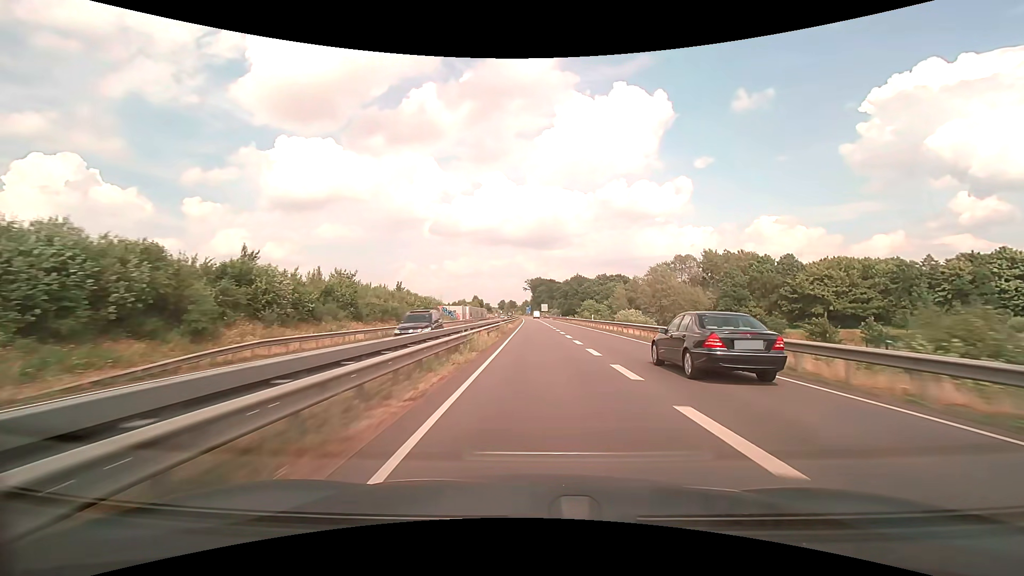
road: trunk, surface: asphalt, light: Day
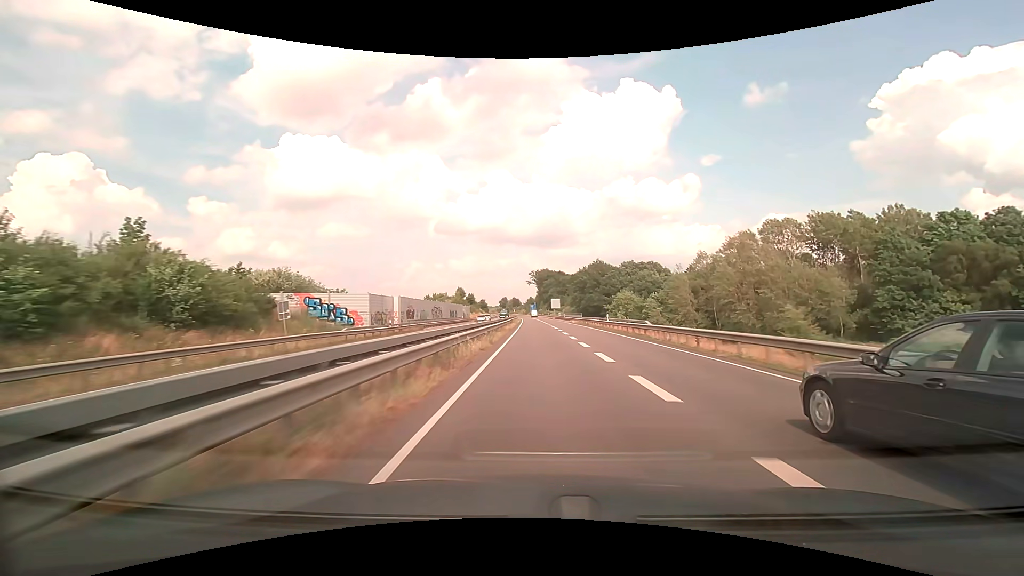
(-0.2, +62.5) m; -1°
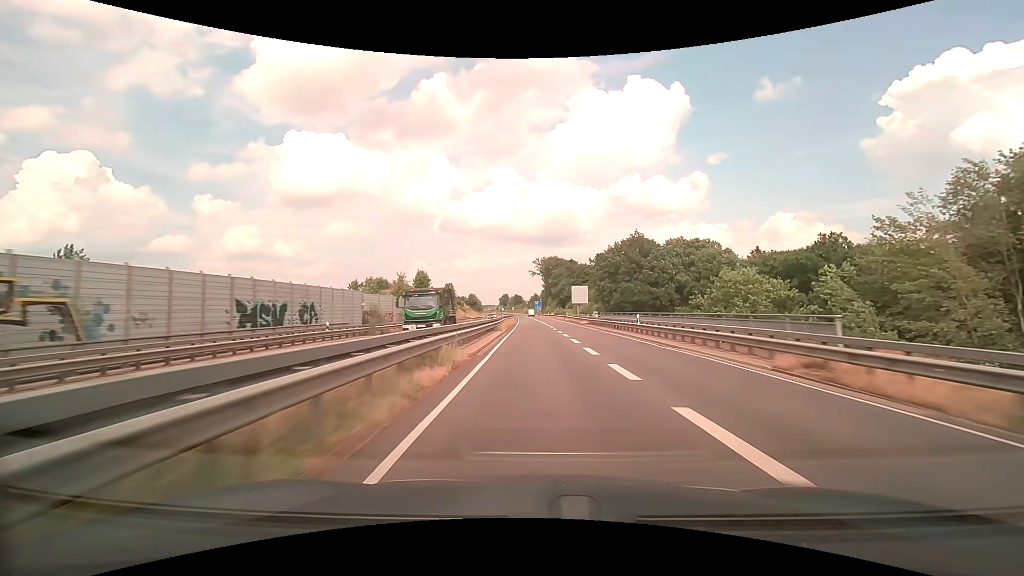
(-0.3, +63.4) m; 0°
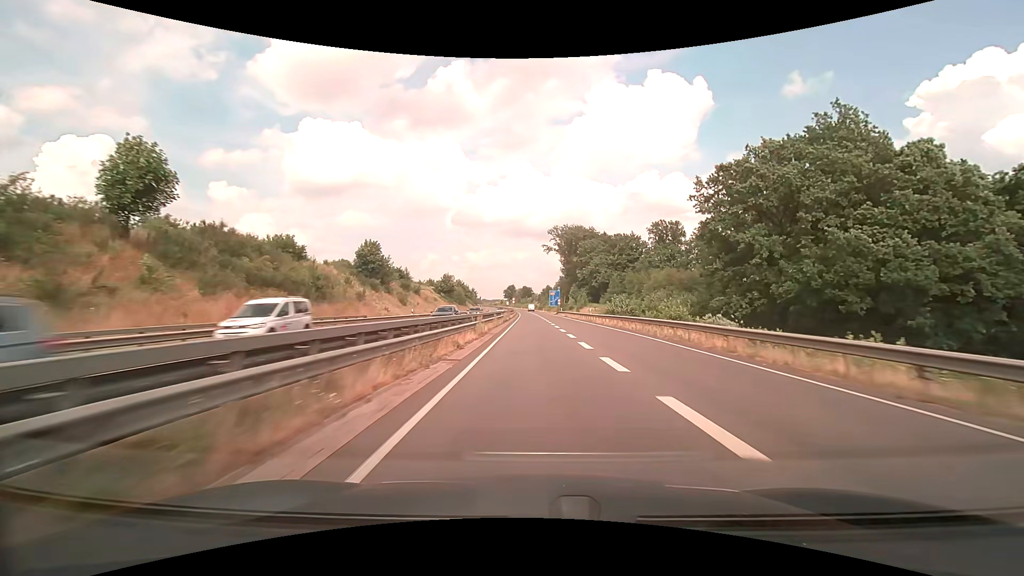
(-1.0, +77.0) m; -1°
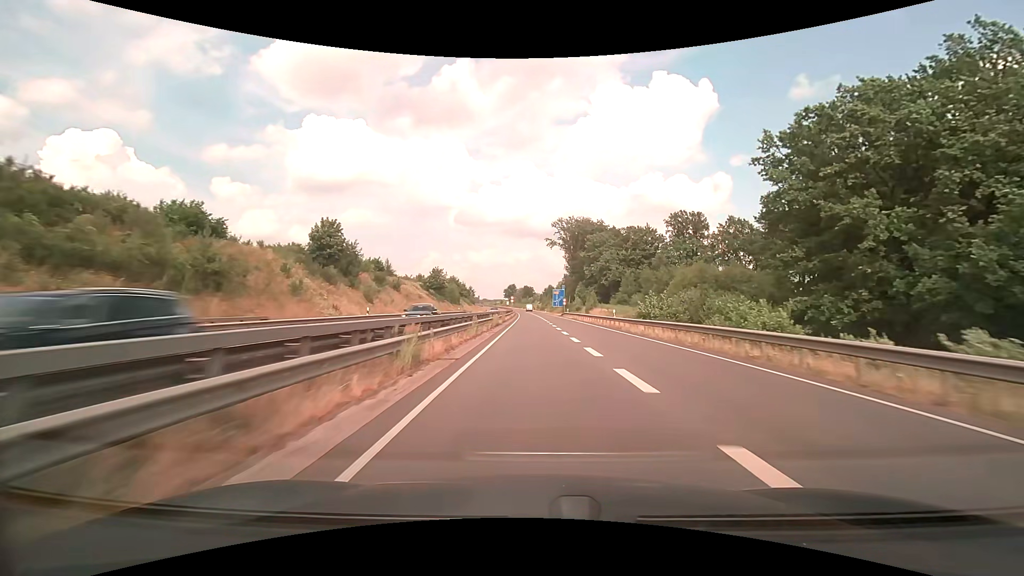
(0.0, +14.4) m; 0°
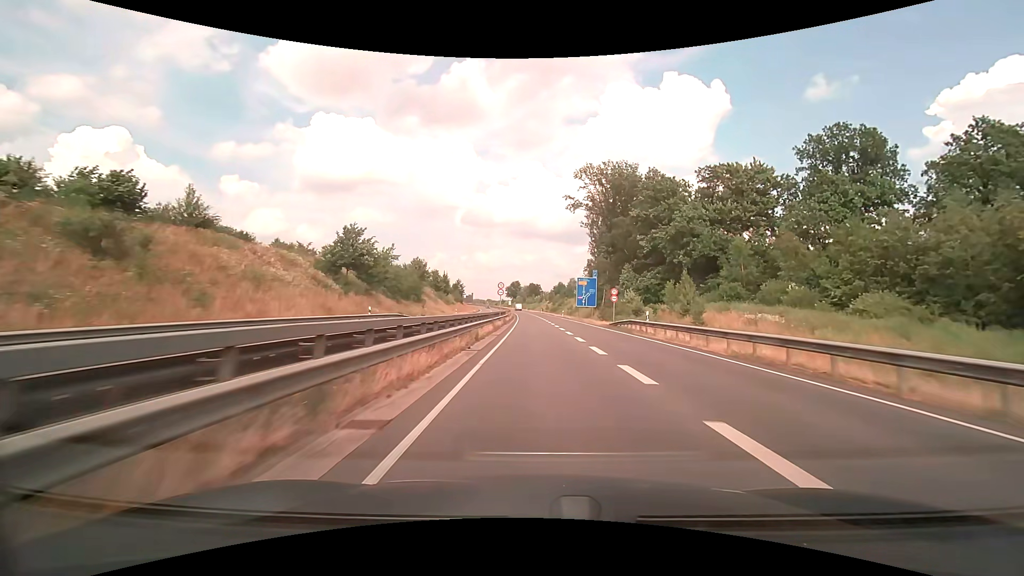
(-0.5, +51.9) m; -1°
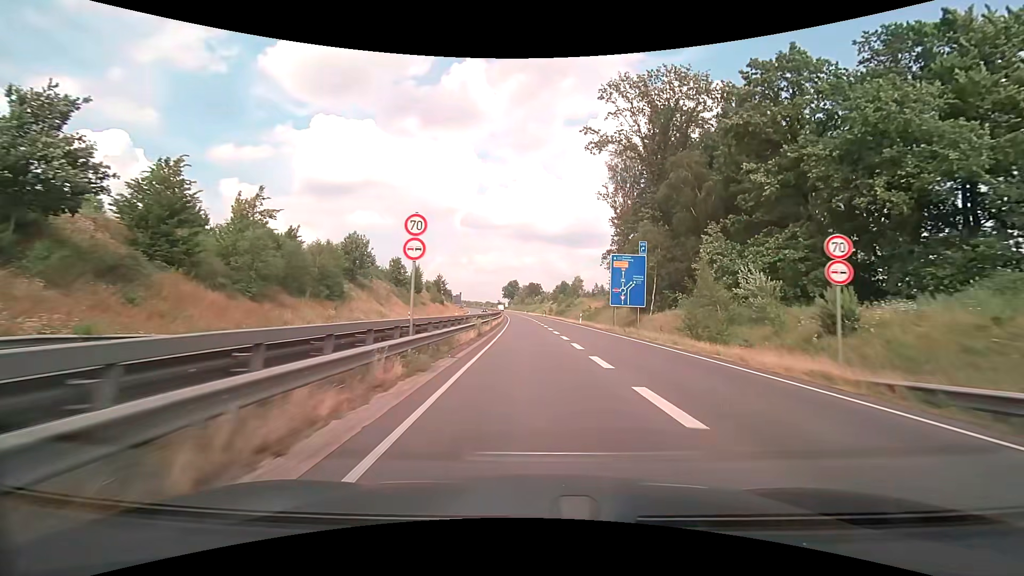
(0.0, +32.8) m; 0°
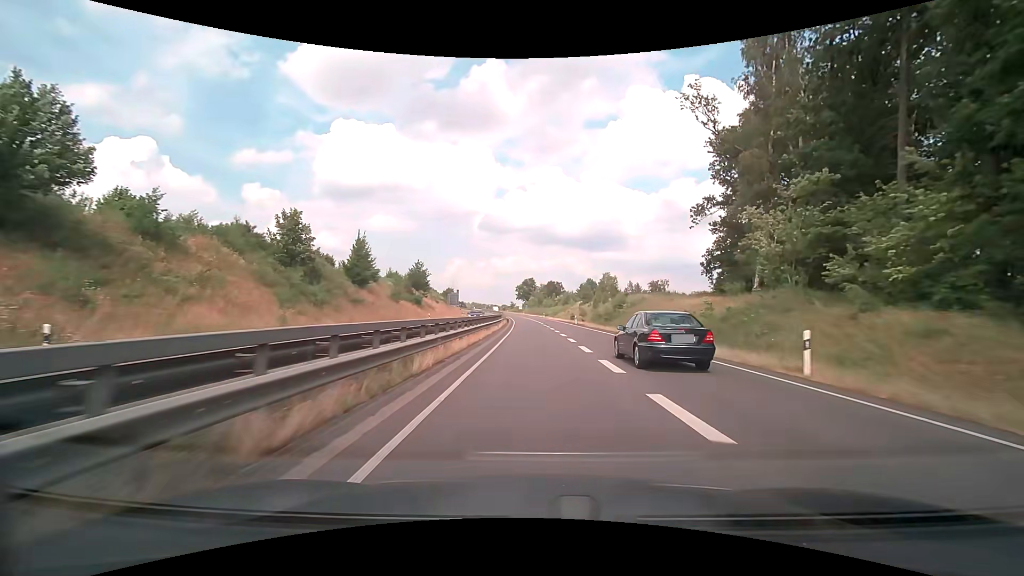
(-0.8, +42.4) m; -2°
(0, +10) (0, +20) (0, +30) (0, +40) (-1, +50) (-1, +60) (-1, +70) (-2, +80) (-2, +90) (-3, +100) m
